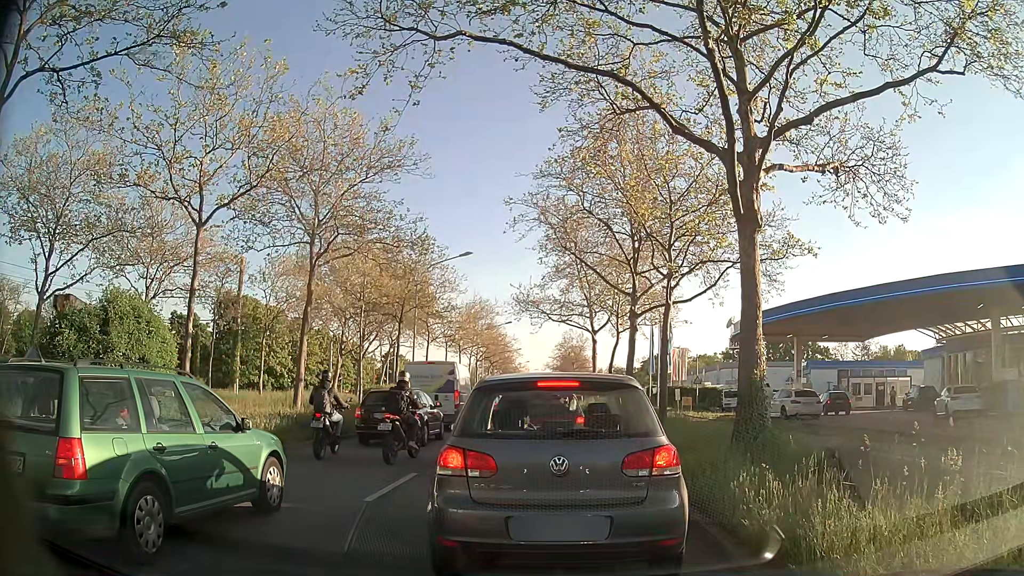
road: primary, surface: asphalt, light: Day
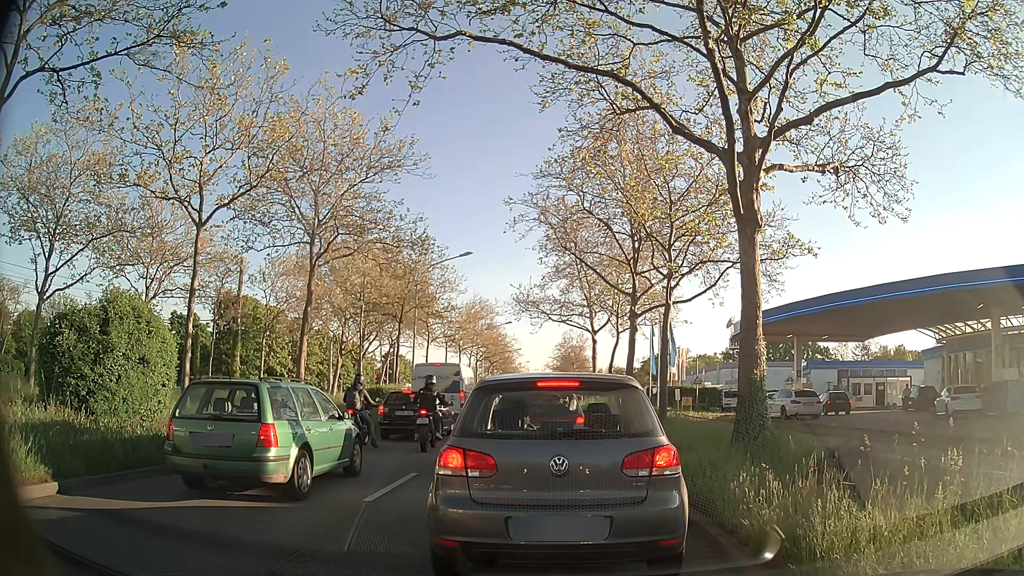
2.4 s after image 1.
(0.0, 0.0) m; 0°
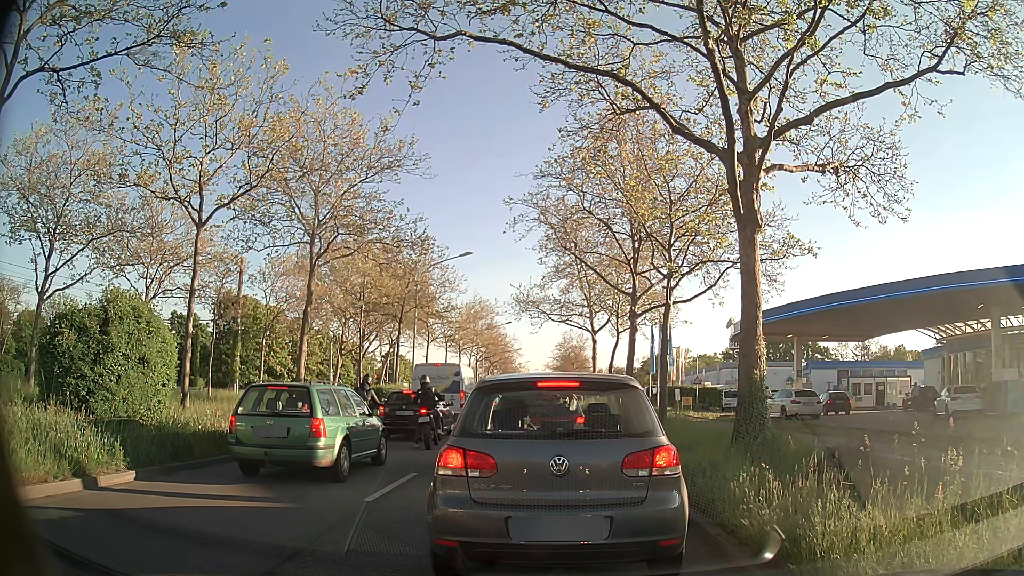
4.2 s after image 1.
(0.0, 0.0) m; 0°
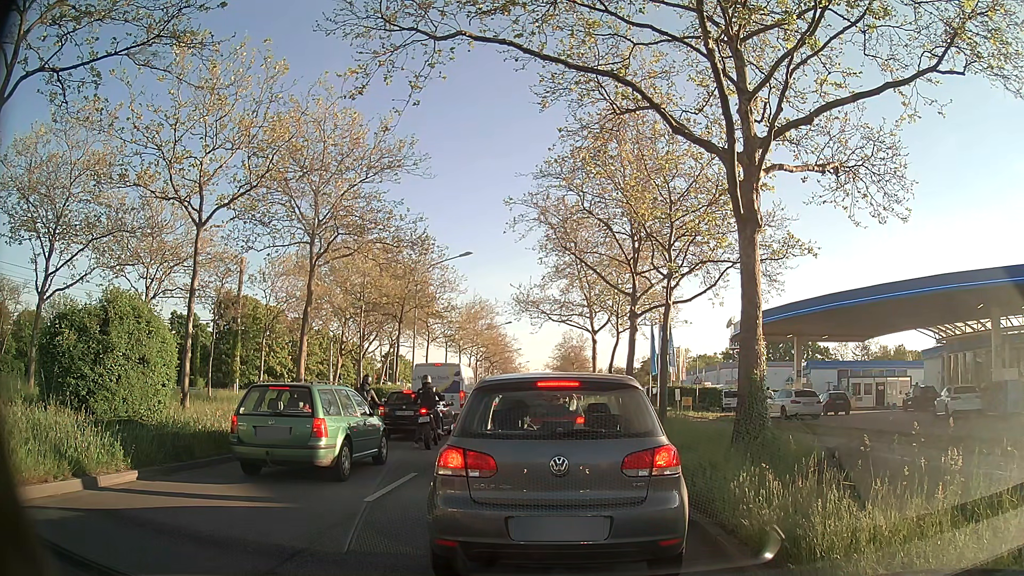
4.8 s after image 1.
(0.0, 0.0) m; 0°
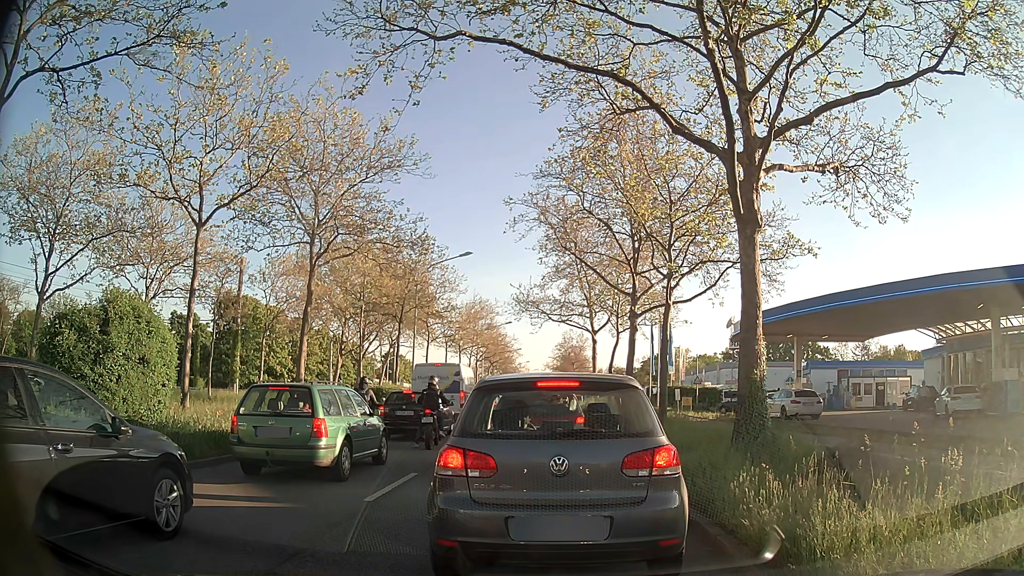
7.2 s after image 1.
(0.0, 0.0) m; 0°
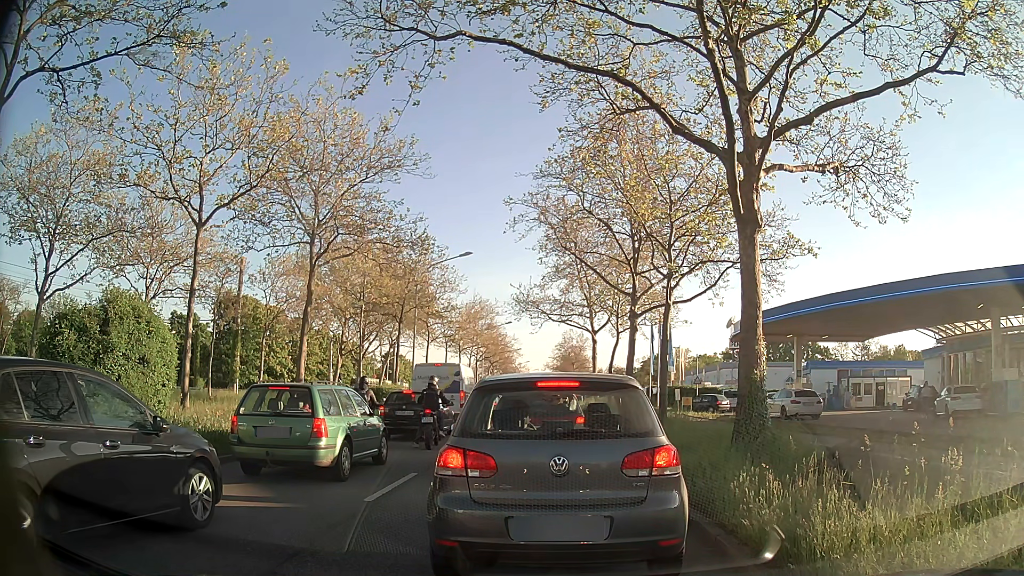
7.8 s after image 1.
(0.0, 0.0) m; 0°
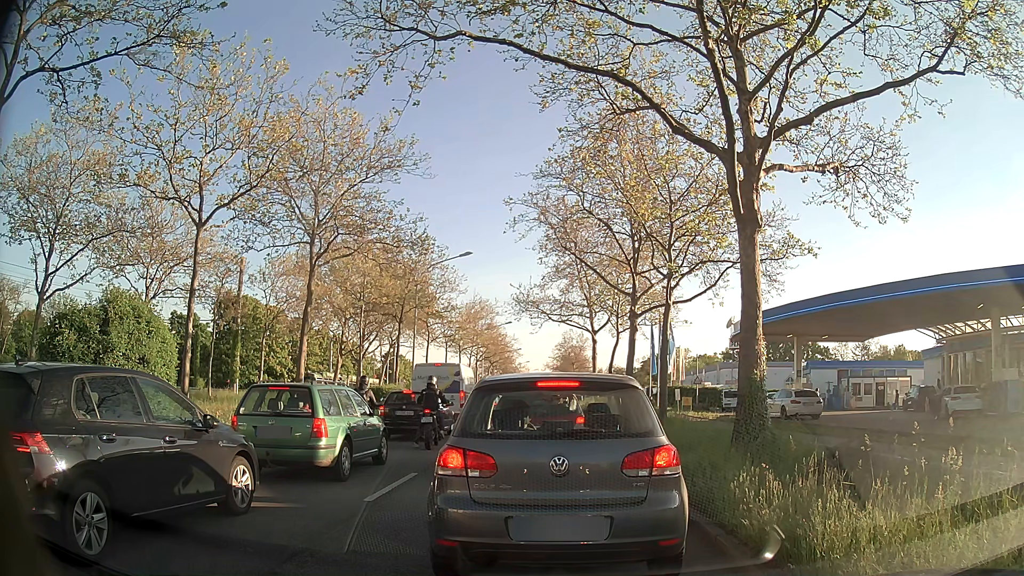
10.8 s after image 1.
(0.0, 0.0) m; 0°
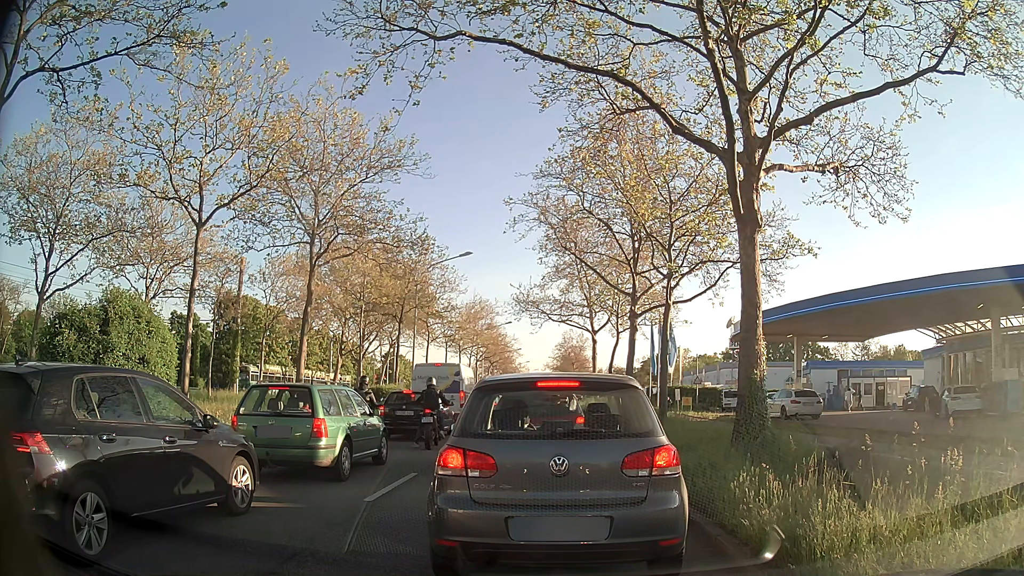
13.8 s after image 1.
(0.0, 0.0) m; 0°
